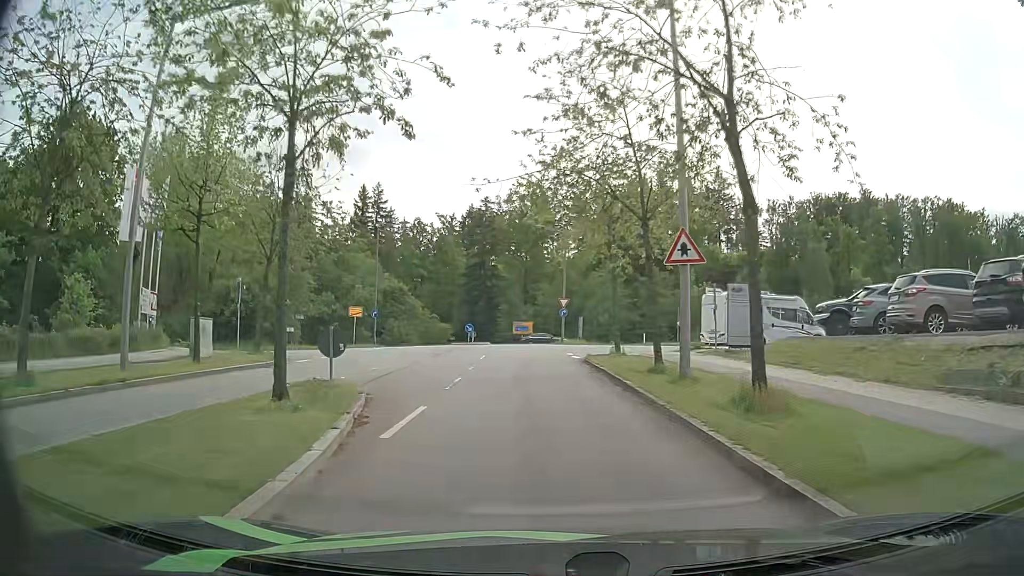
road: residential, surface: asphalt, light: Day
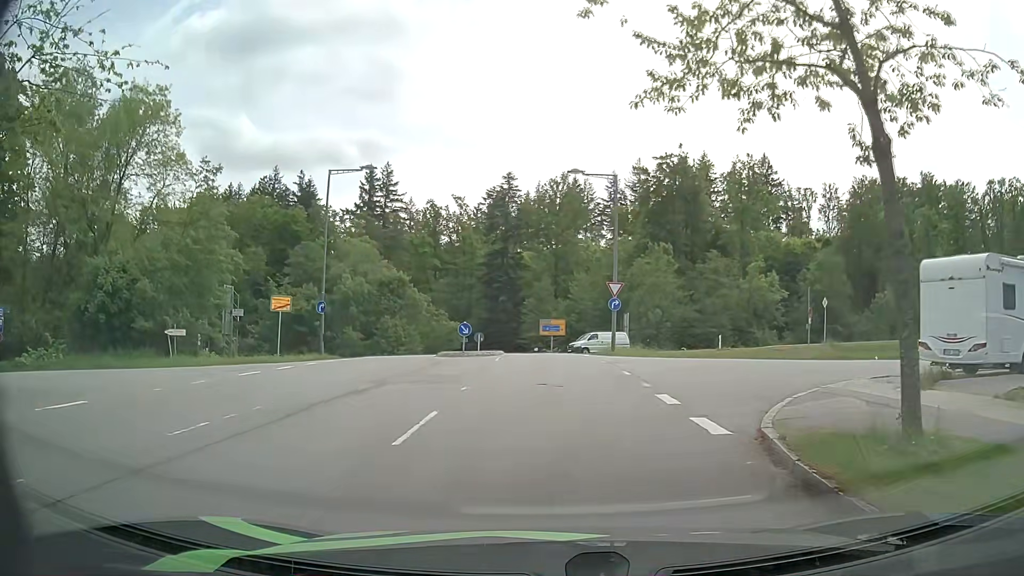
(-0.3, +18.2) m; -2°
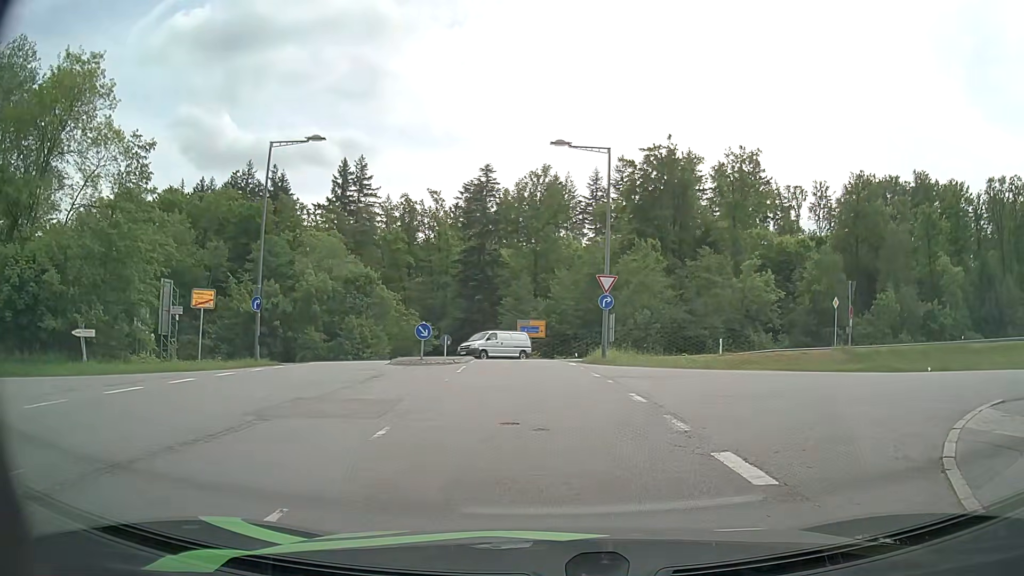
(0.0, +5.5) m; +2°
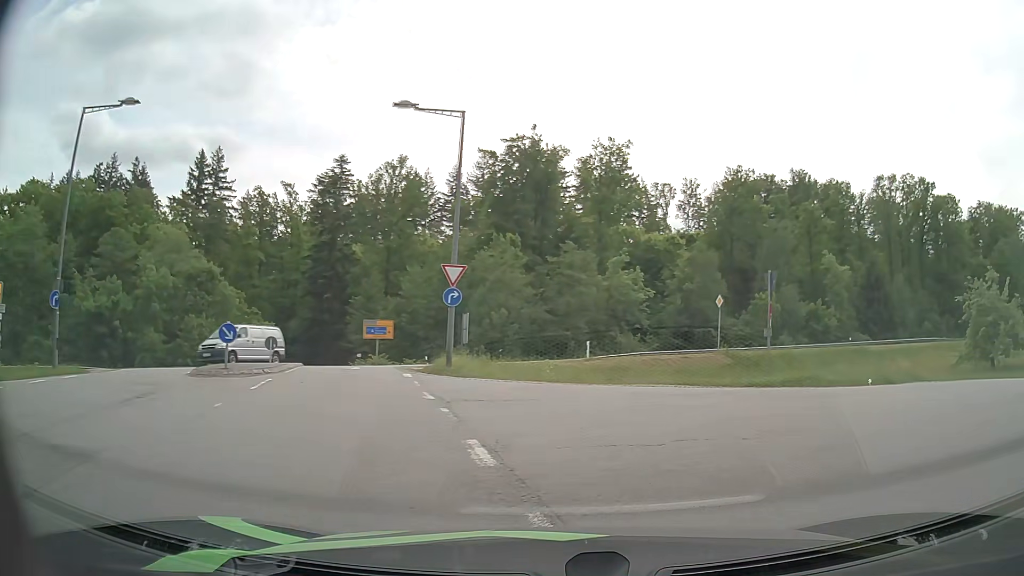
(+0.4, +5.1) m; +12°
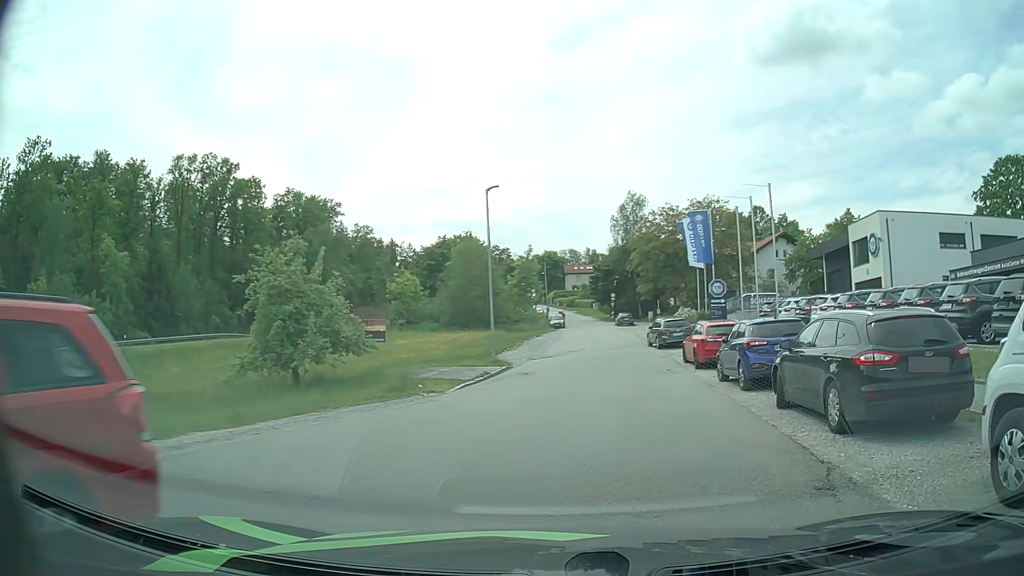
(+5.3, +9.6) m; +61°
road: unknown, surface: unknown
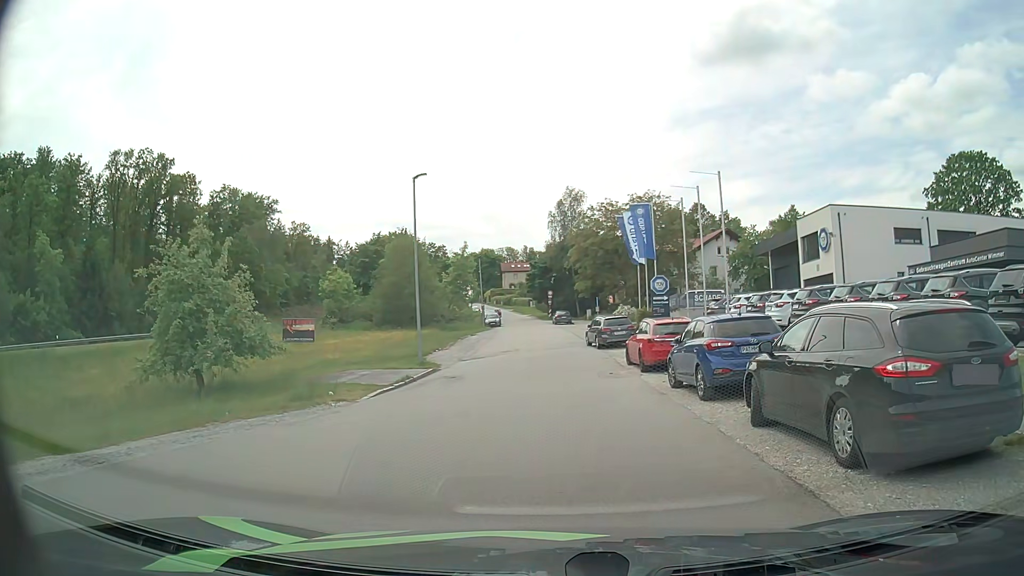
(+0.1, +2.3) m; +4°
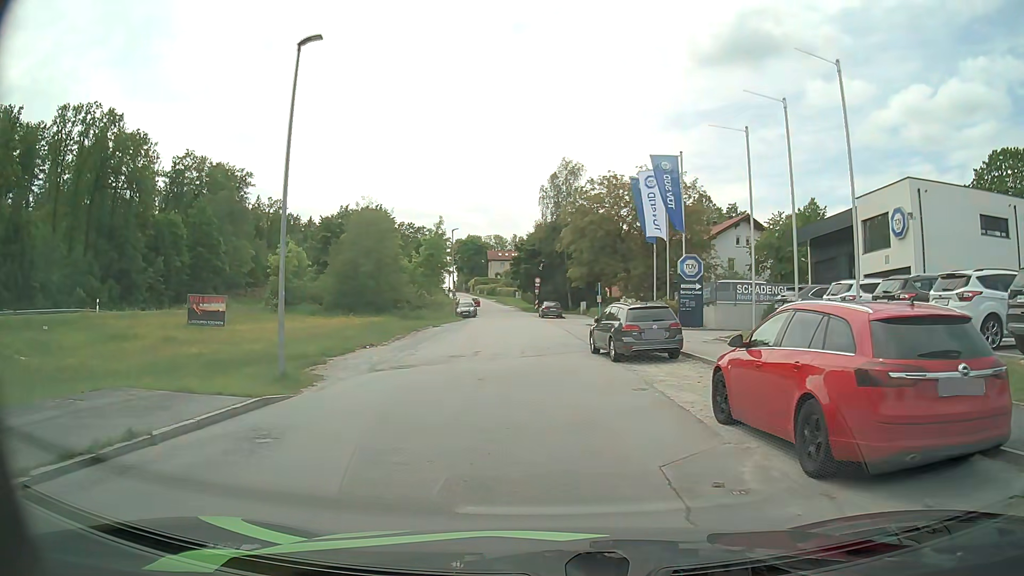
(+0.4, +13.6) m; +1°
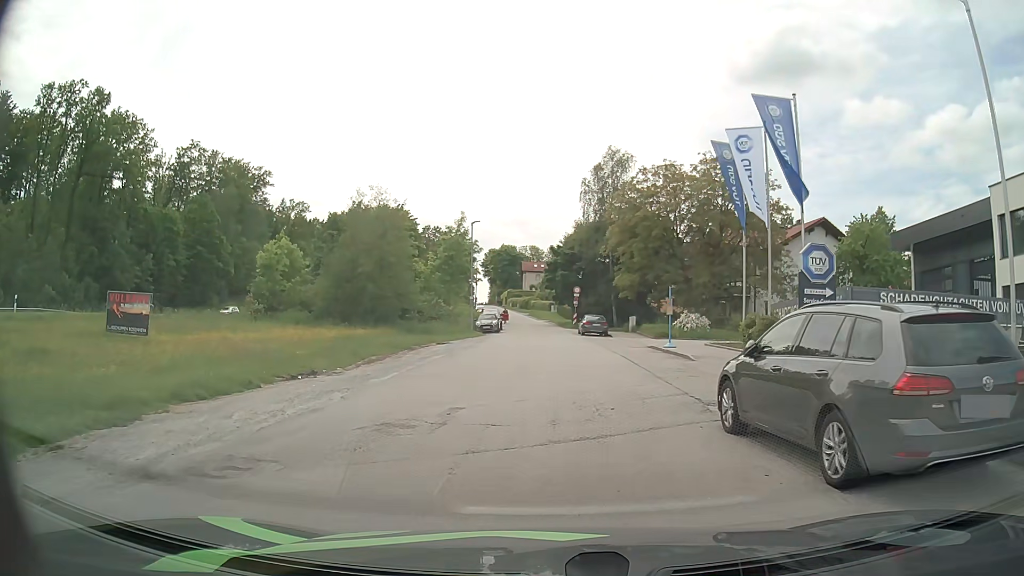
(-0.2, +11.9) m; -3°
